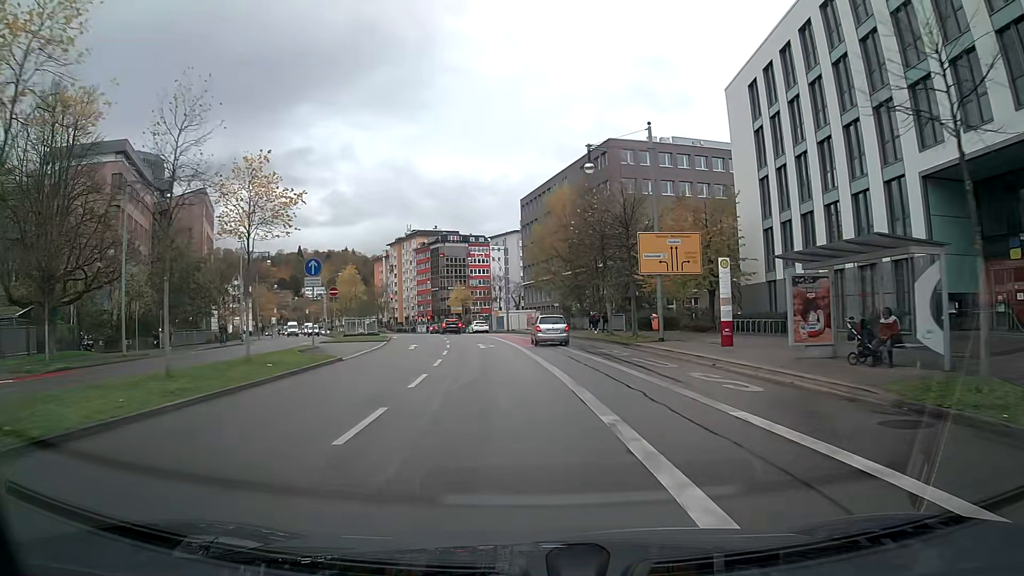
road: primary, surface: asphalt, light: Day
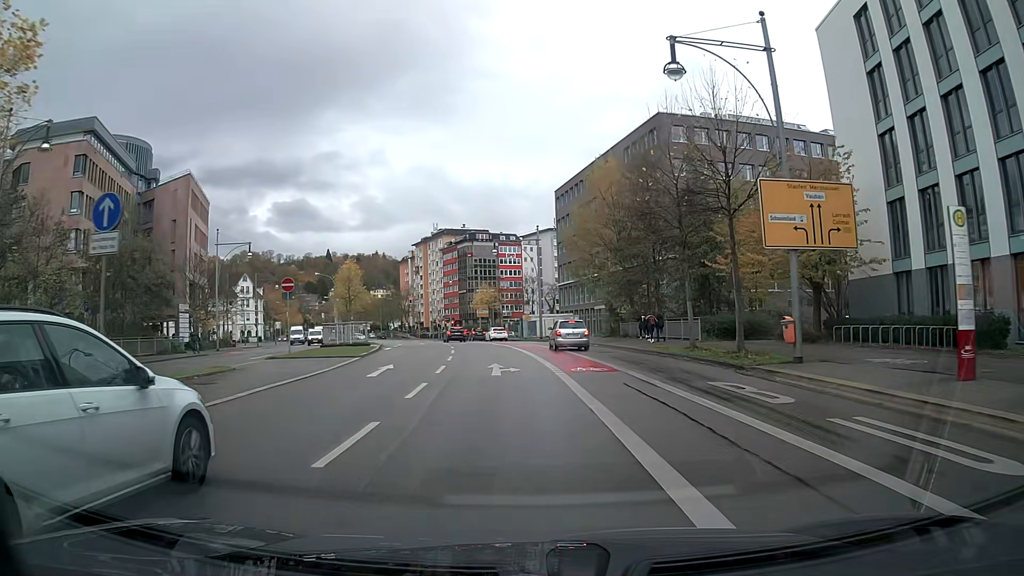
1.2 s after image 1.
(-0.4, +12.9) m; -3°
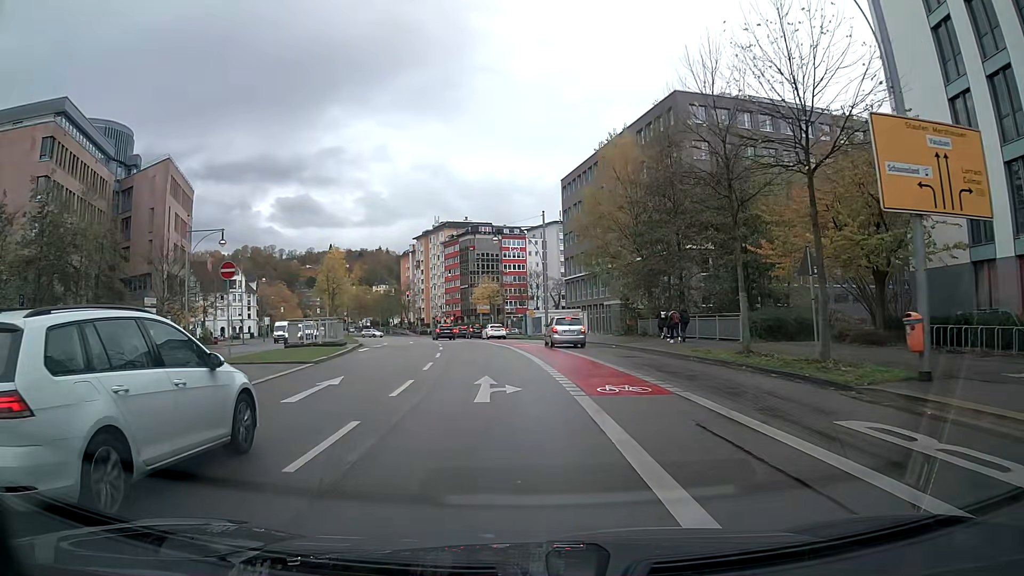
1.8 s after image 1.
(0.0, +6.3) m; 0°
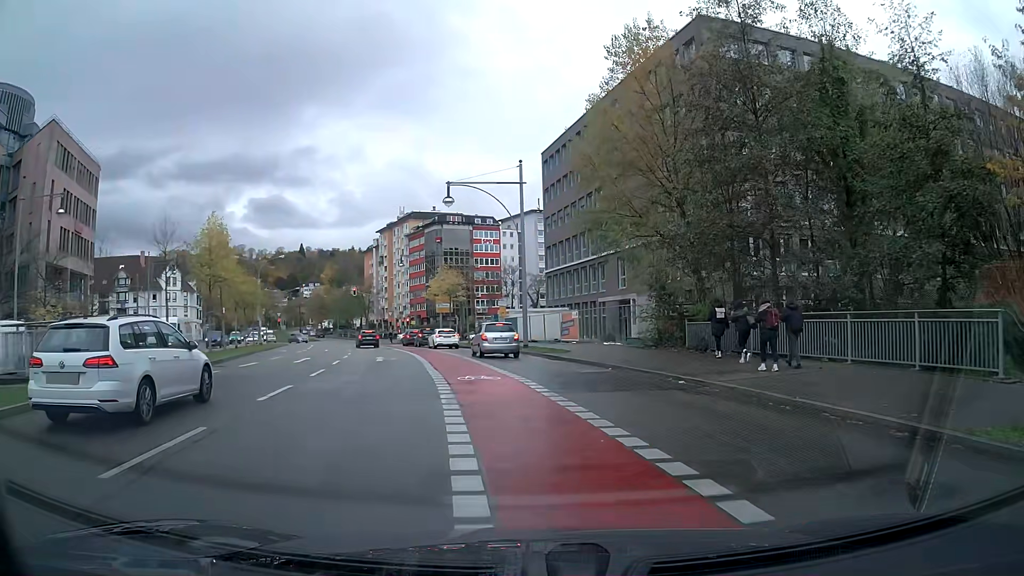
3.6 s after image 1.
(+0.3, +18.3) m; +2°
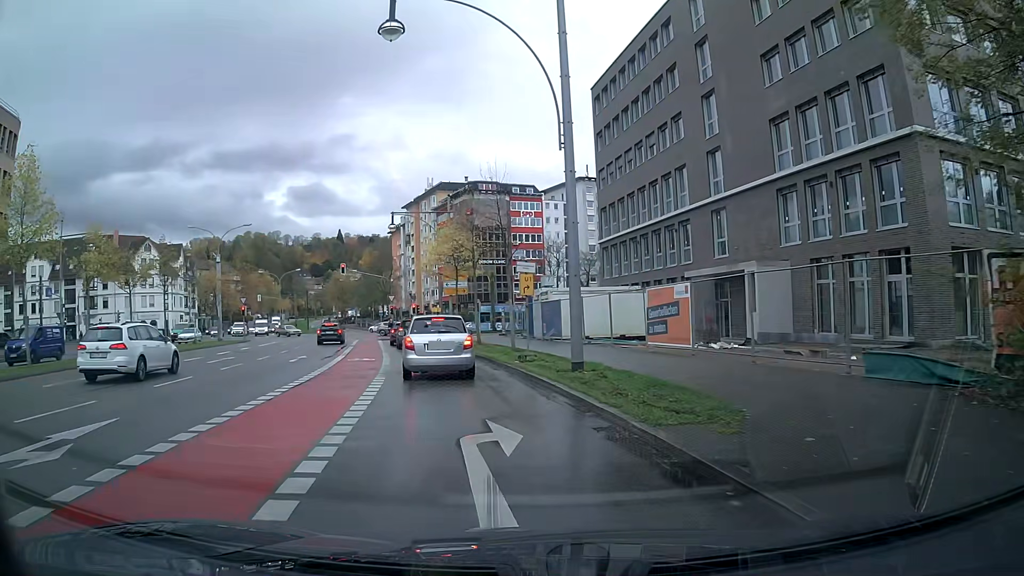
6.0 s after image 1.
(-0.5, +21.2) m; -5°
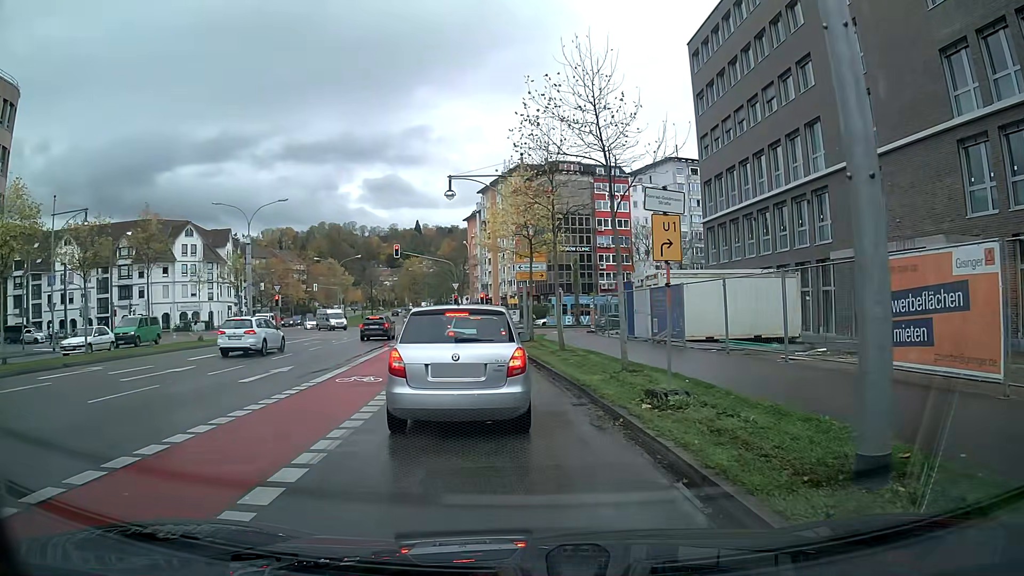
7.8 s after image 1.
(-0.5, +9.8) m; -6°
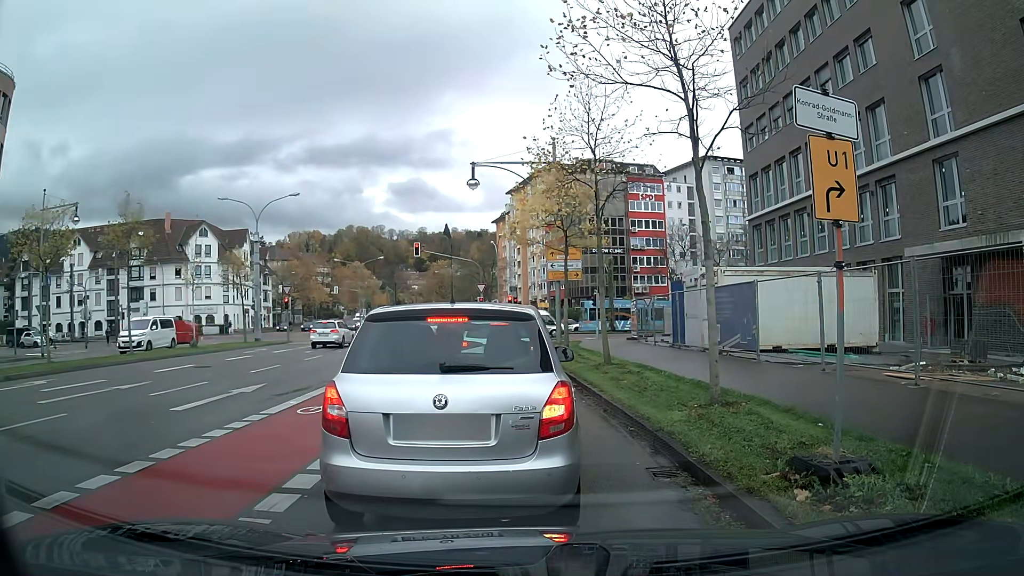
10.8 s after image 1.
(-0.1, +3.9) m; -3°
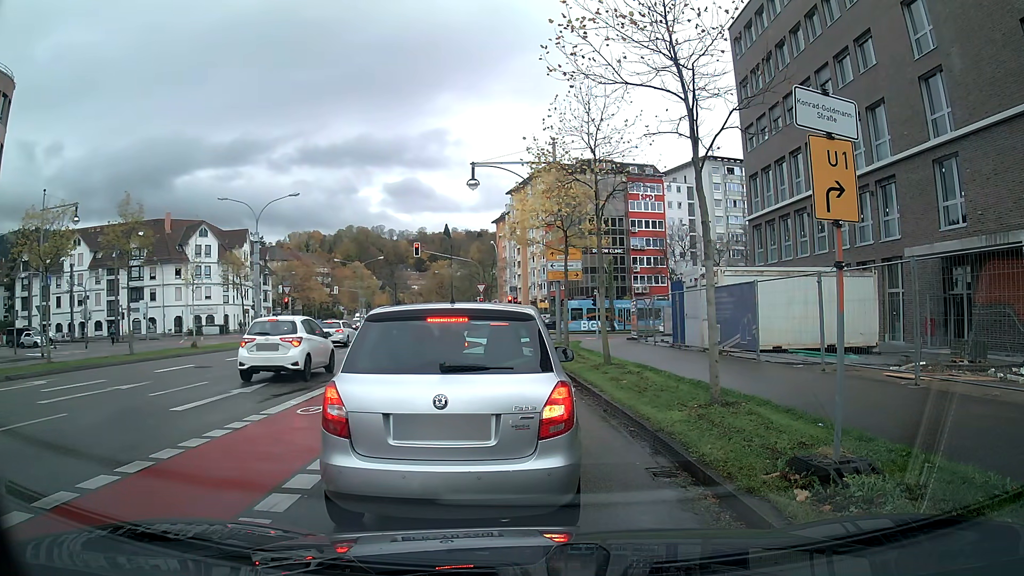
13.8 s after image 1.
(0.0, +0.1) m; 0°
